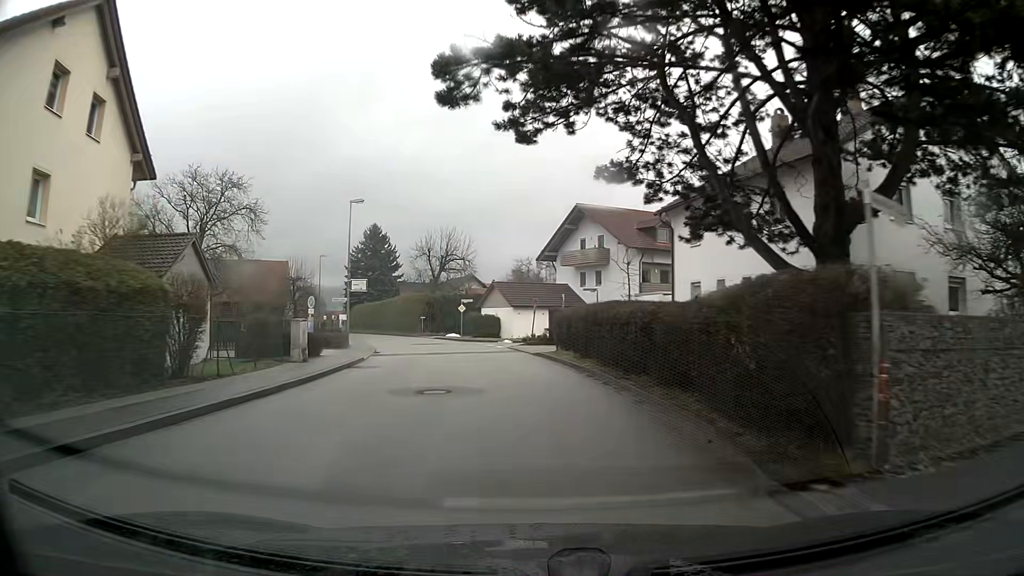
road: unclassified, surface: asphalt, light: Day
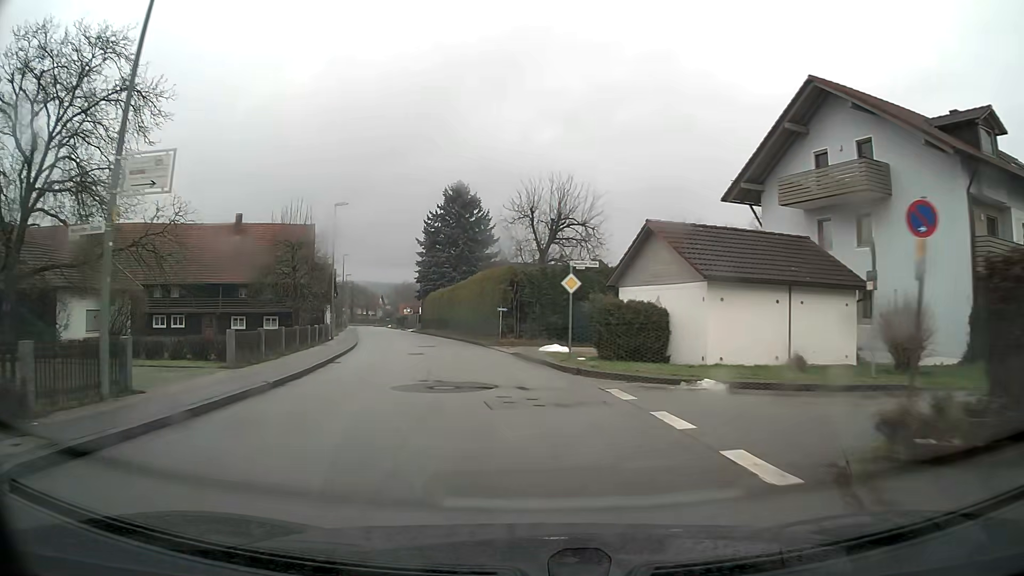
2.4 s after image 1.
(-2.5, +29.5) m; -11°
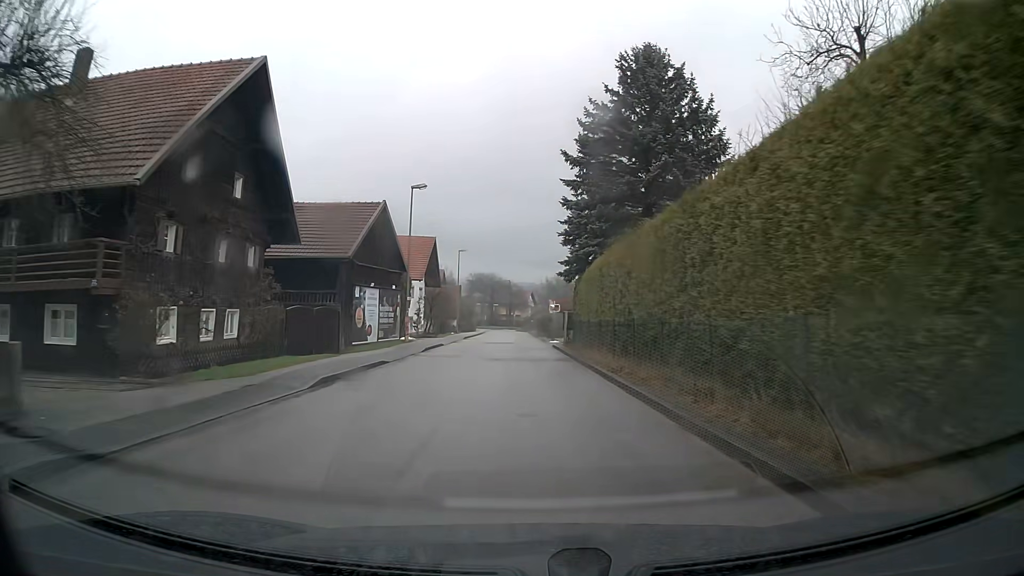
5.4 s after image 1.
(-4.9, +37.2) m; -12°
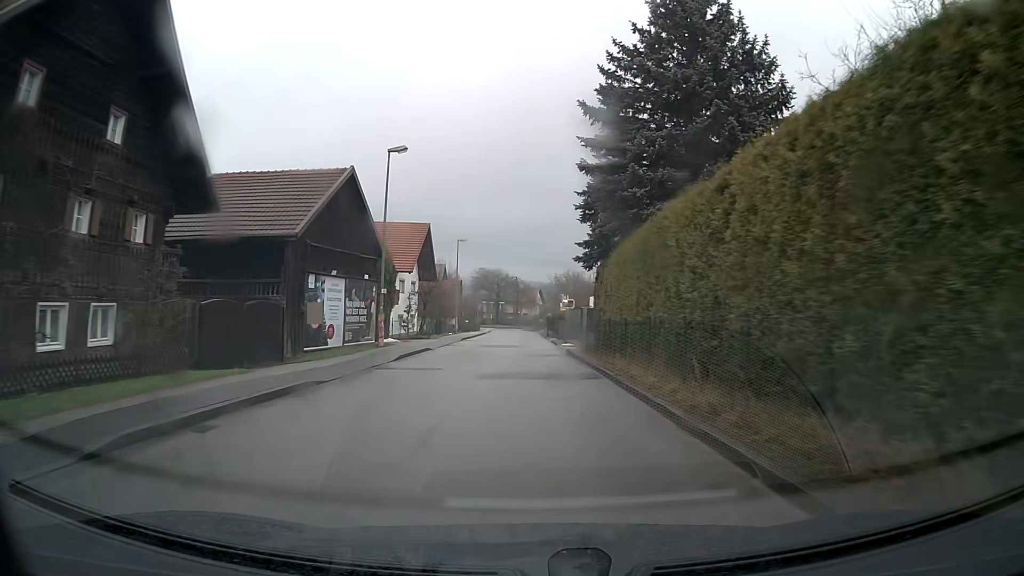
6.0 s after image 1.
(0.0, +7.6) m; 0°
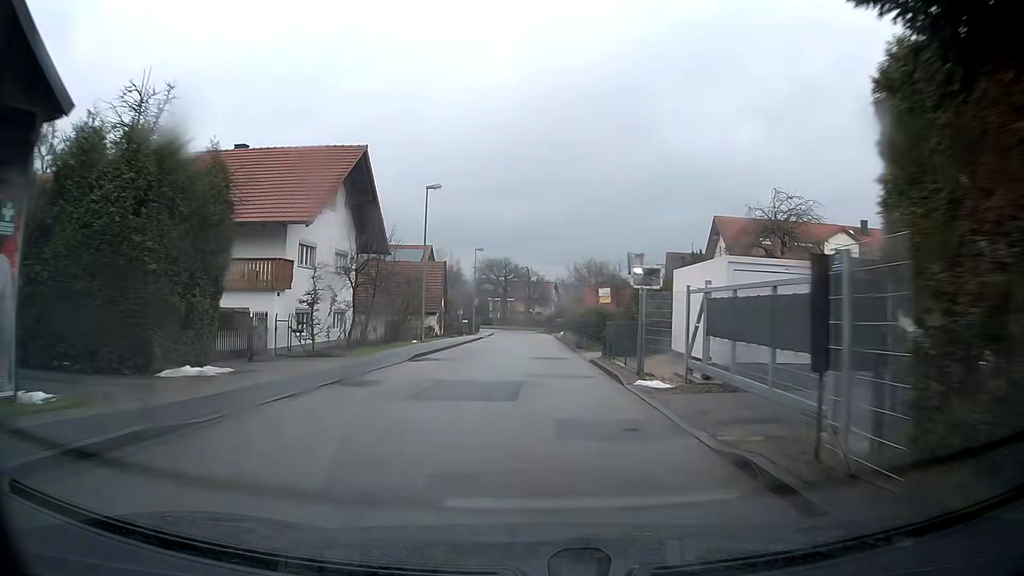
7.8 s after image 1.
(-0.3, +23.0) m; -1°
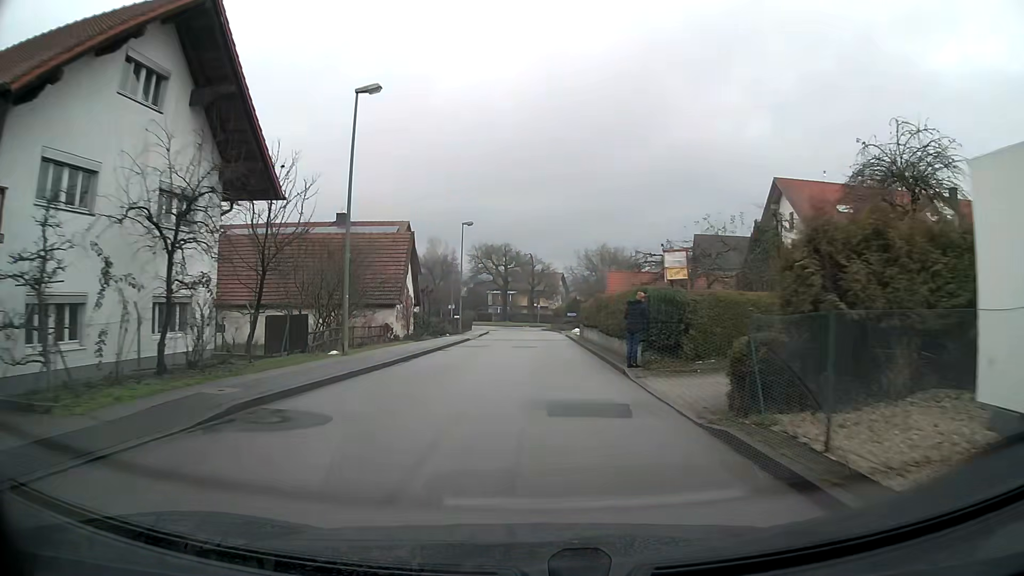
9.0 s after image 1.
(+0.1, +15.0) m; +1°
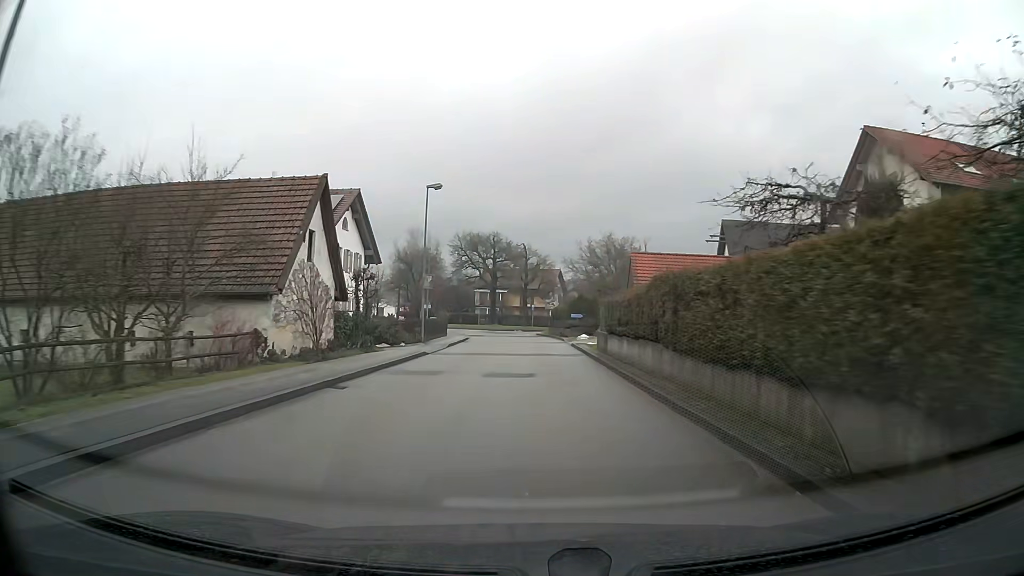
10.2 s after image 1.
(0.0, +14.7) m; 0°
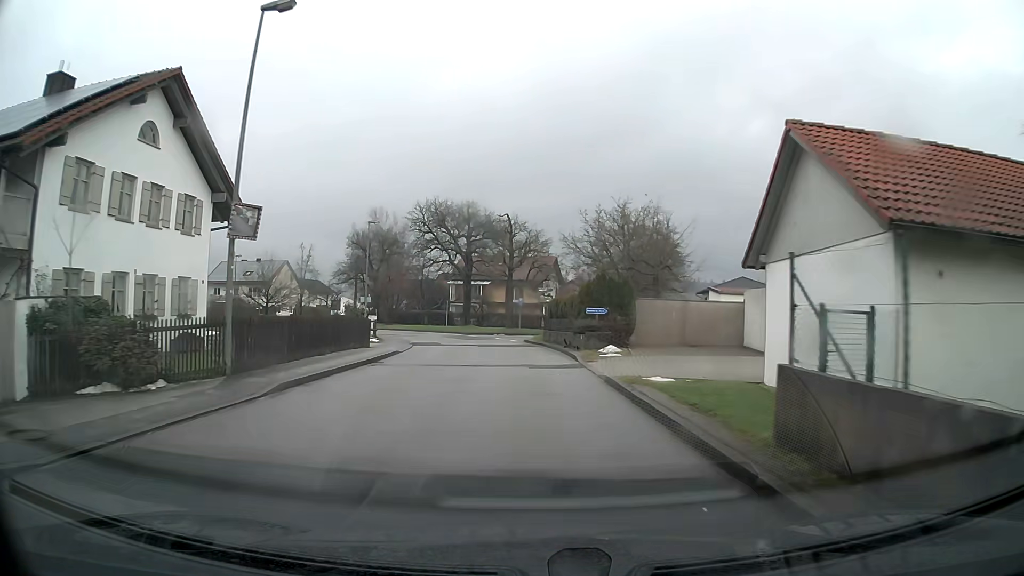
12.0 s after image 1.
(+0.1, +21.6) m; 0°
